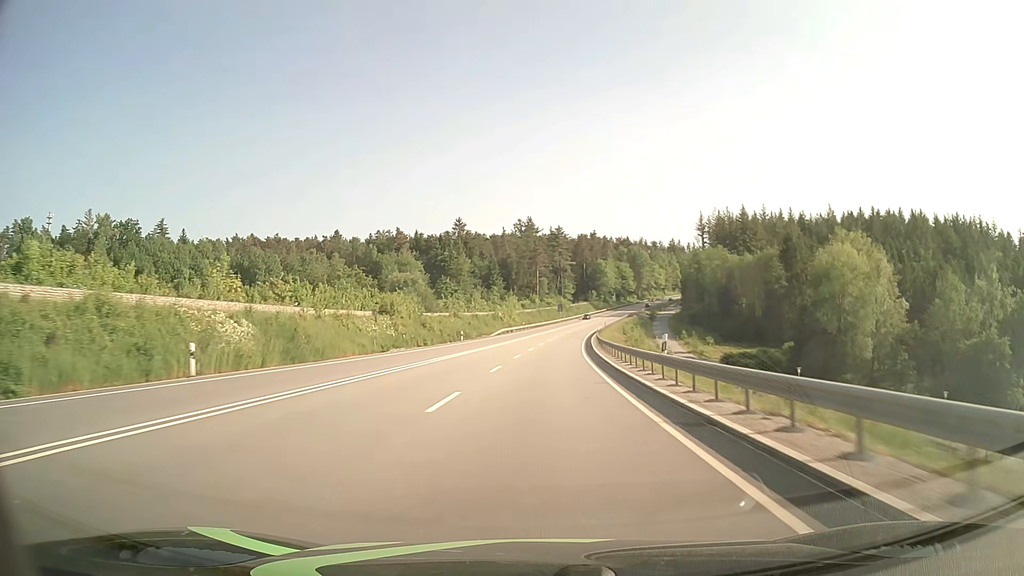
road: primary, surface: asphalt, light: Day
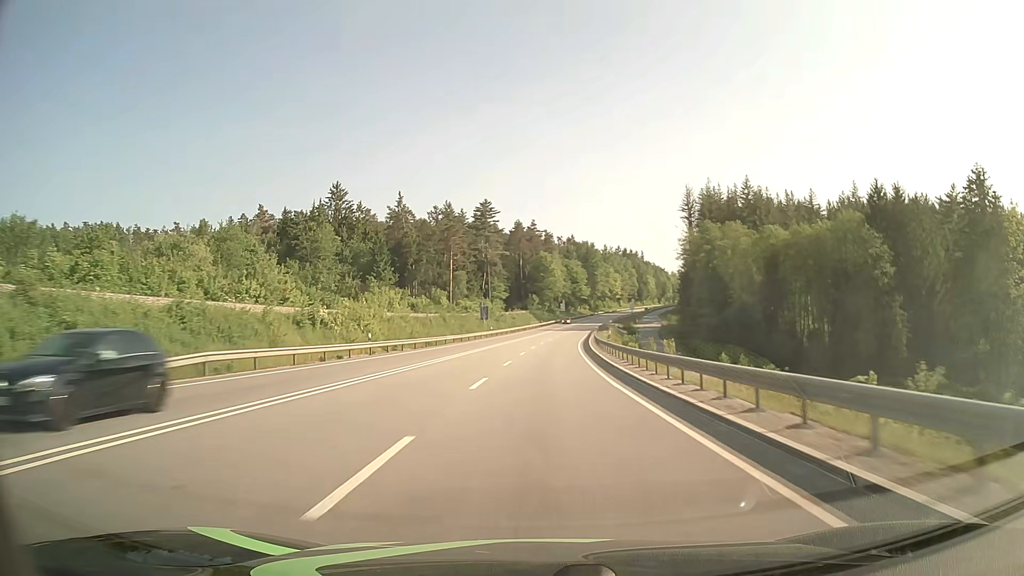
(+3.5, +78.4) m; +6°
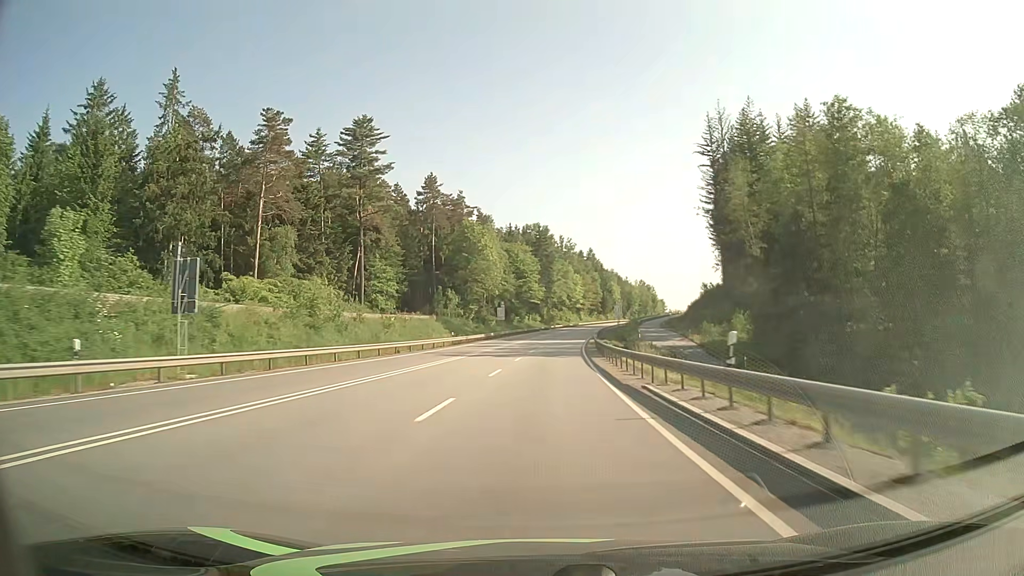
(+3.7, +77.9) m; +5°
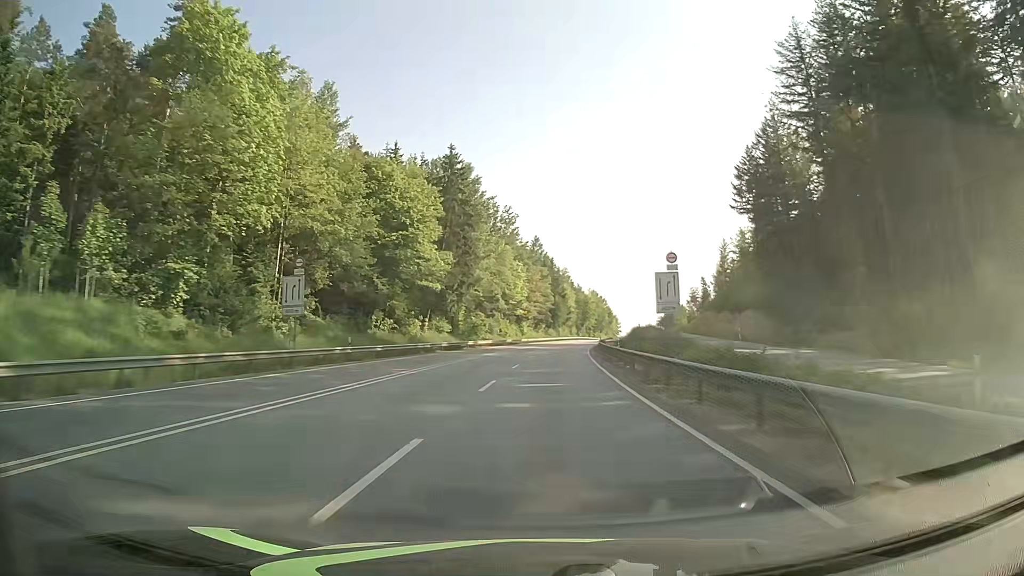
(+3.7, +77.9) m; +6°
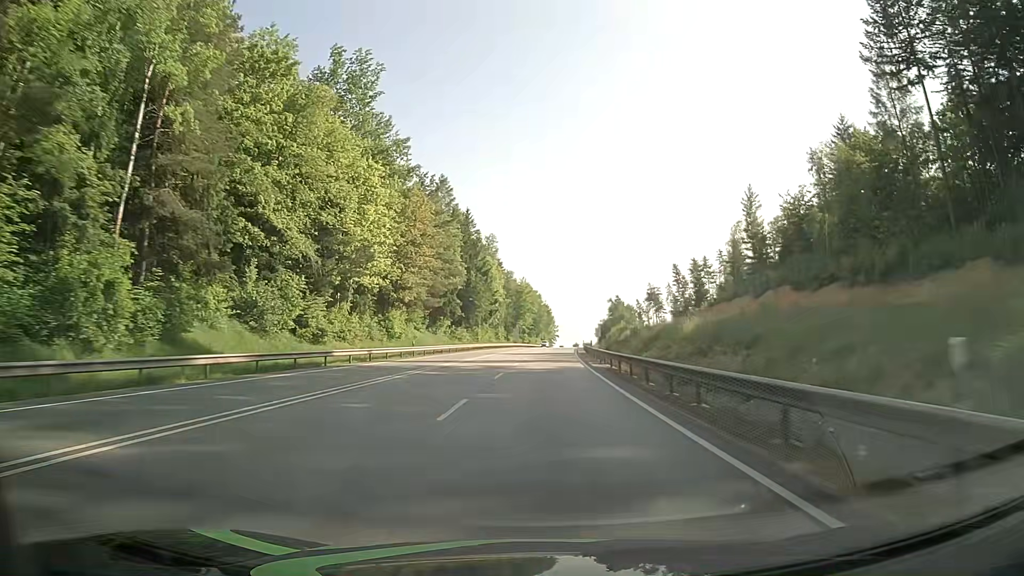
(+4.1, +78.1) m; +7°
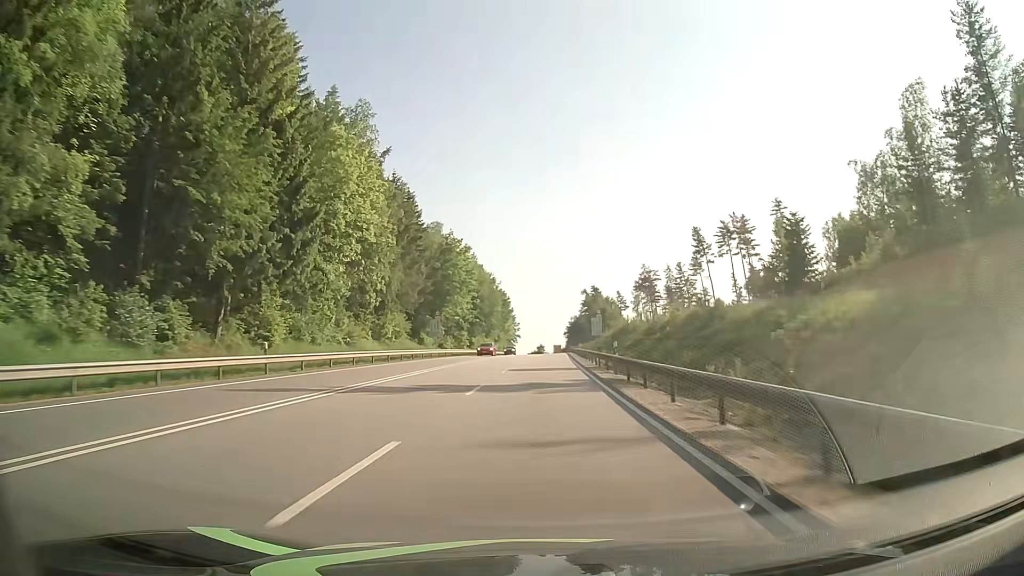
(+2.3, +78.8) m; +3°
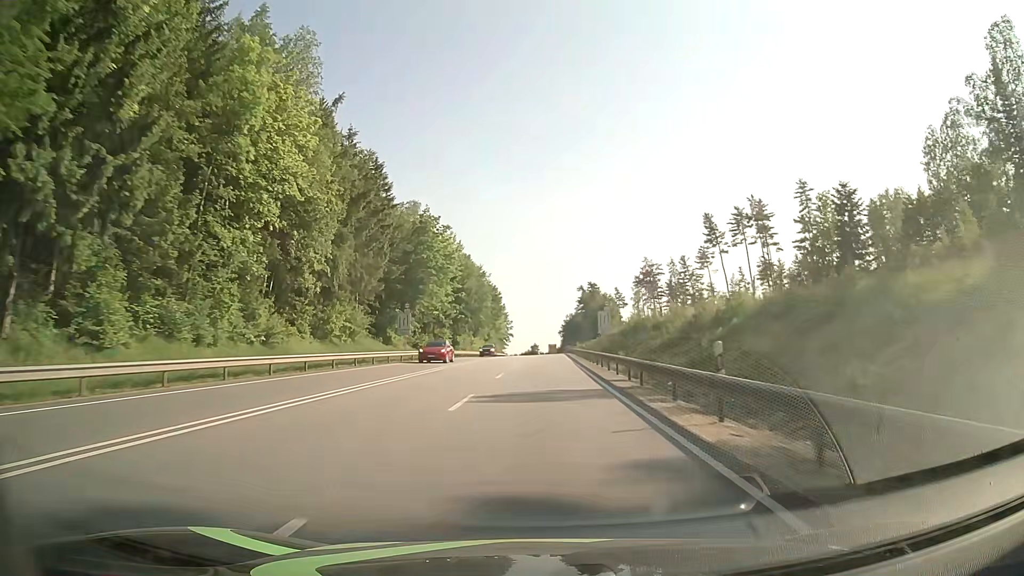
(+0.1, +15.8) m; +1°
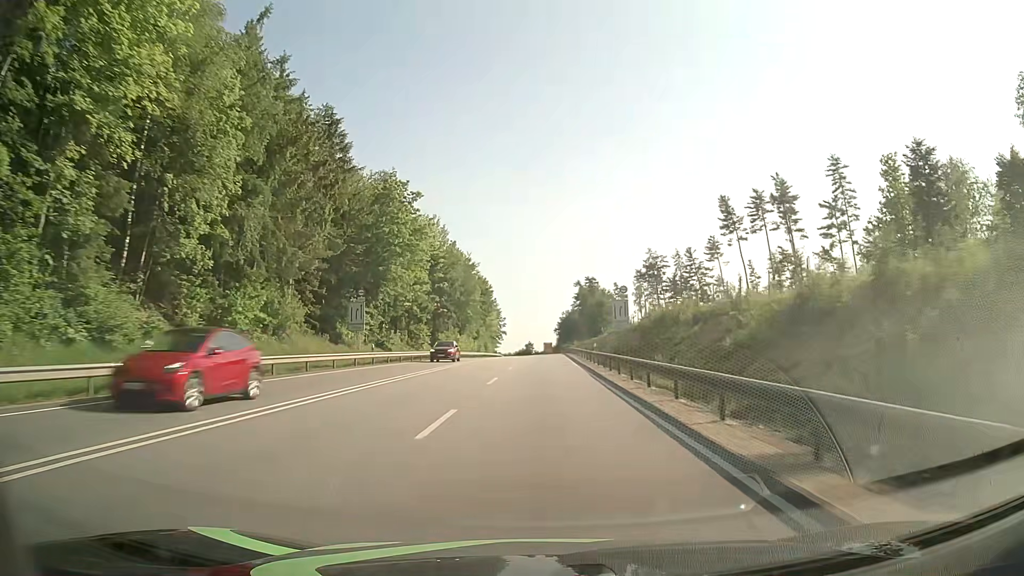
(+0.1, +15.8) m; 0°
(0, +10) (0, +20) (0, +30) (0, +40) (+1, +50) (+1, +60) (+1, +70) (+1, +80) (+1, +90) (+1, +100) m
